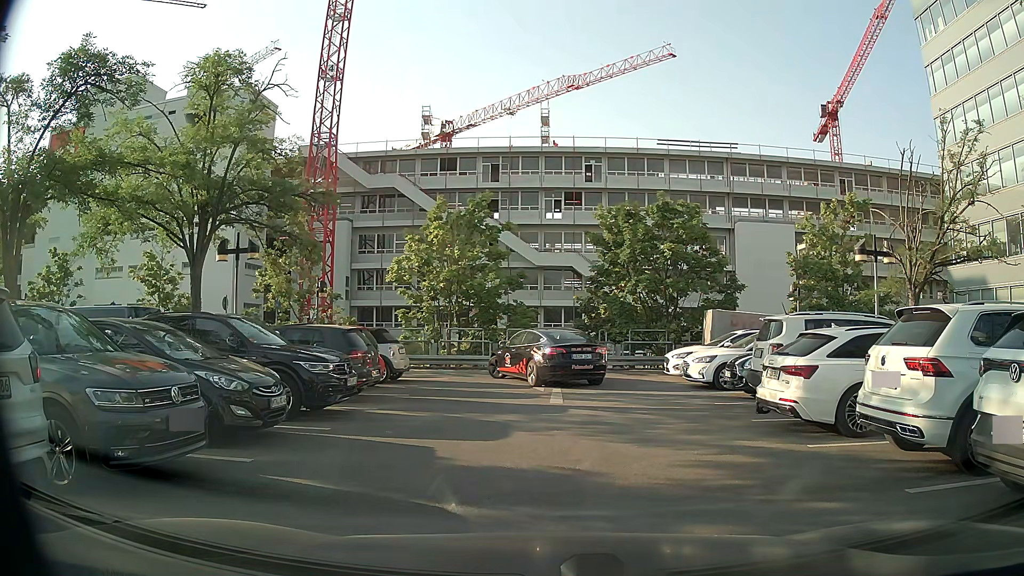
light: Day
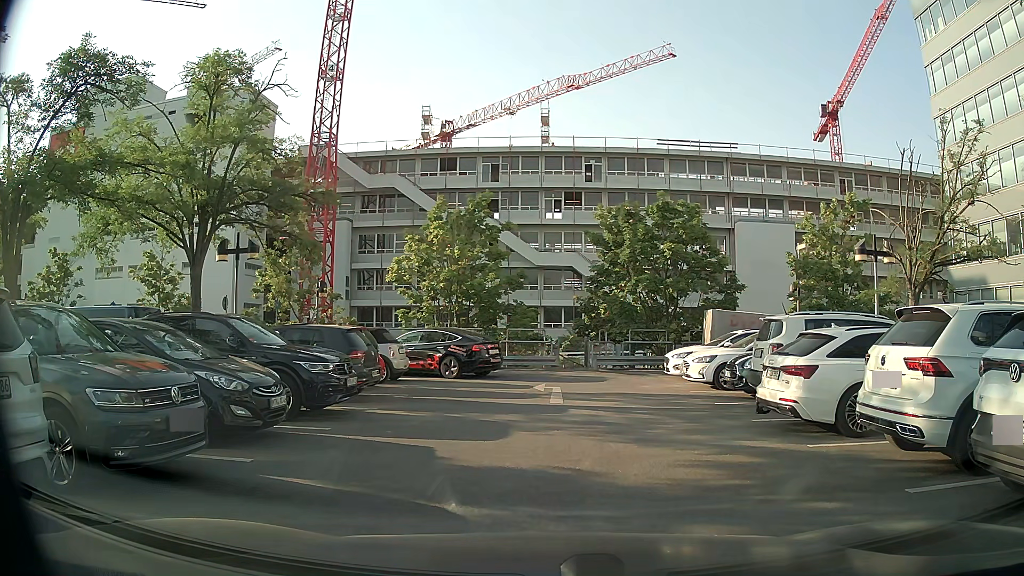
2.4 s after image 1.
(0.0, 0.0) m; 0°
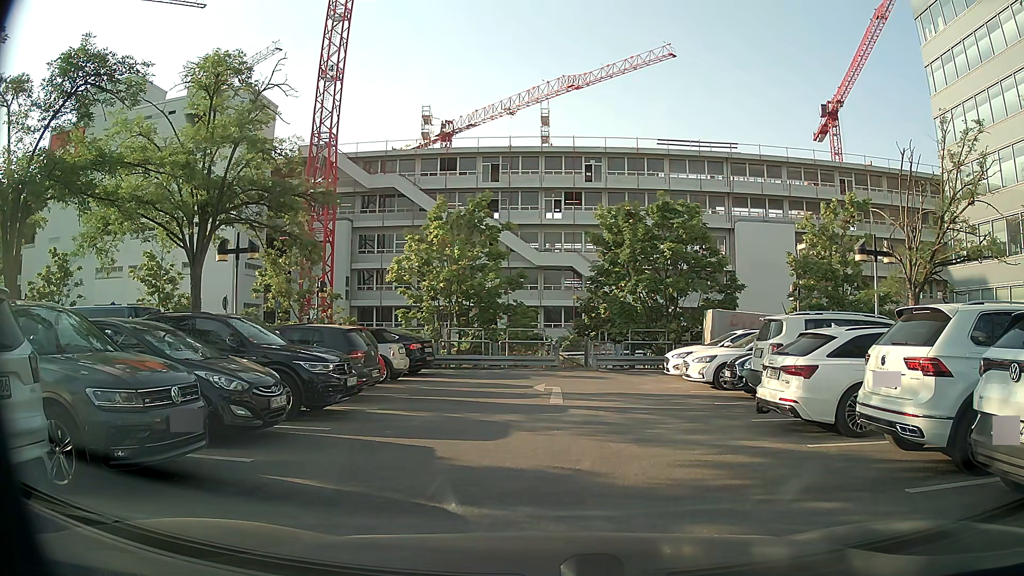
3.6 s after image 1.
(0.0, 0.0) m; 0°
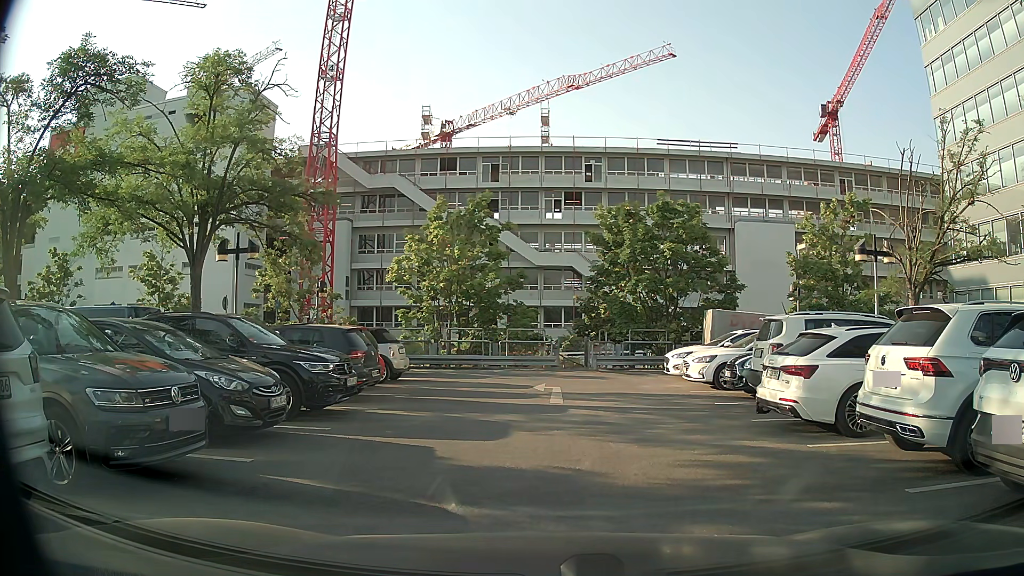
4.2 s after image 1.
(0.0, 0.0) m; 0°
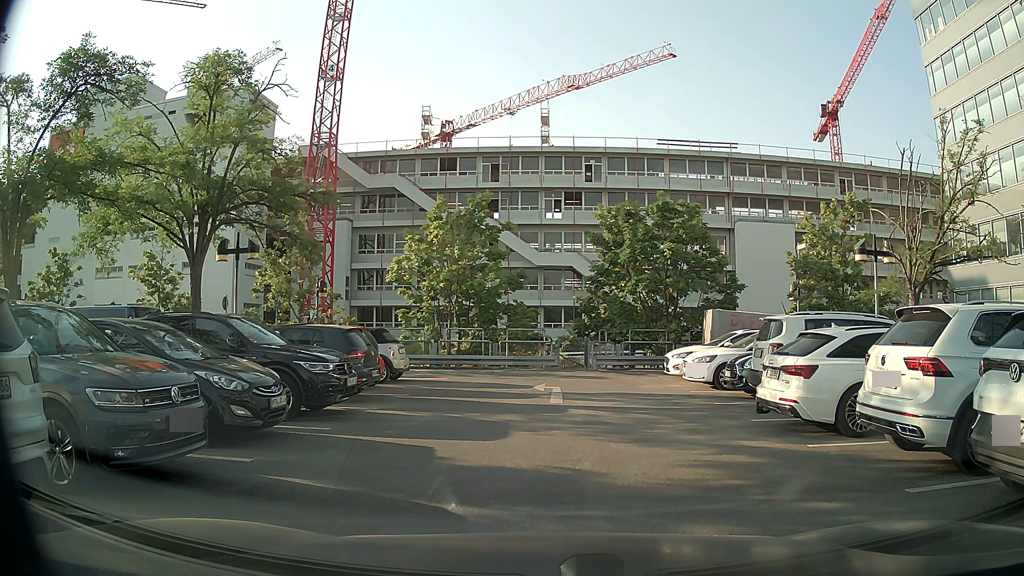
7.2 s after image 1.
(0.0, 0.0) m; 0°
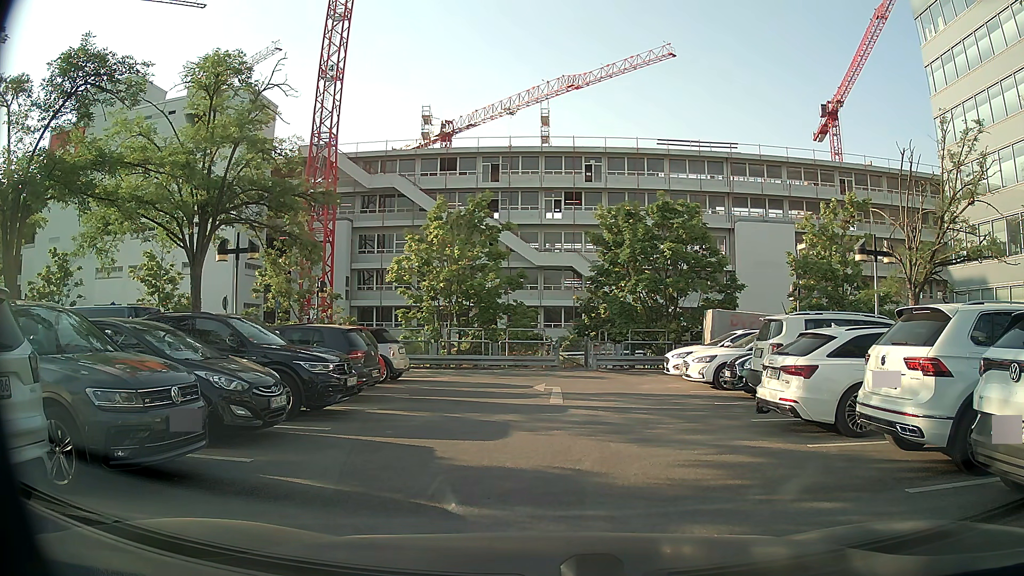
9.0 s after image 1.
(0.0, 0.0) m; 0°
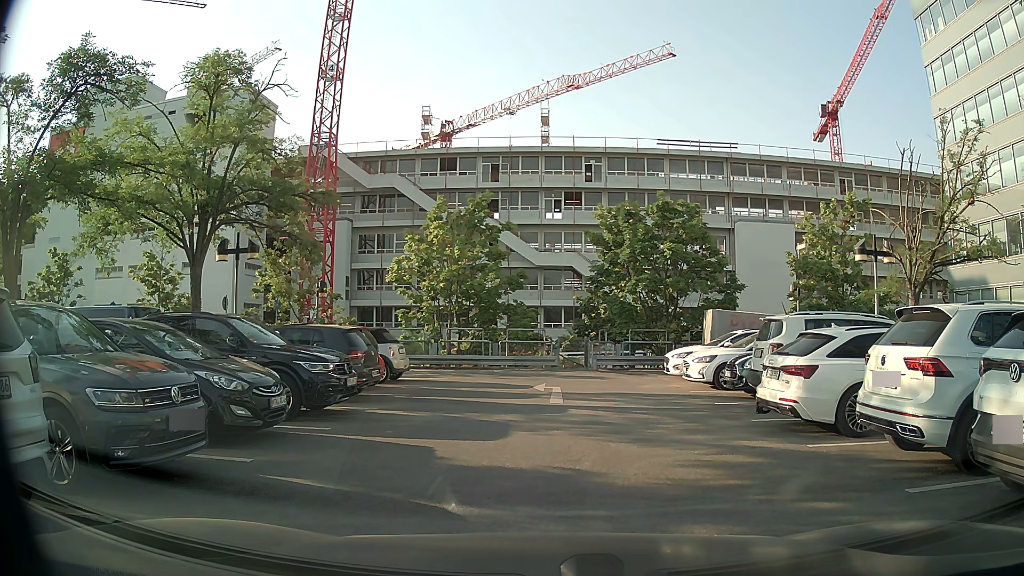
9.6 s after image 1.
(0.0, 0.0) m; 0°
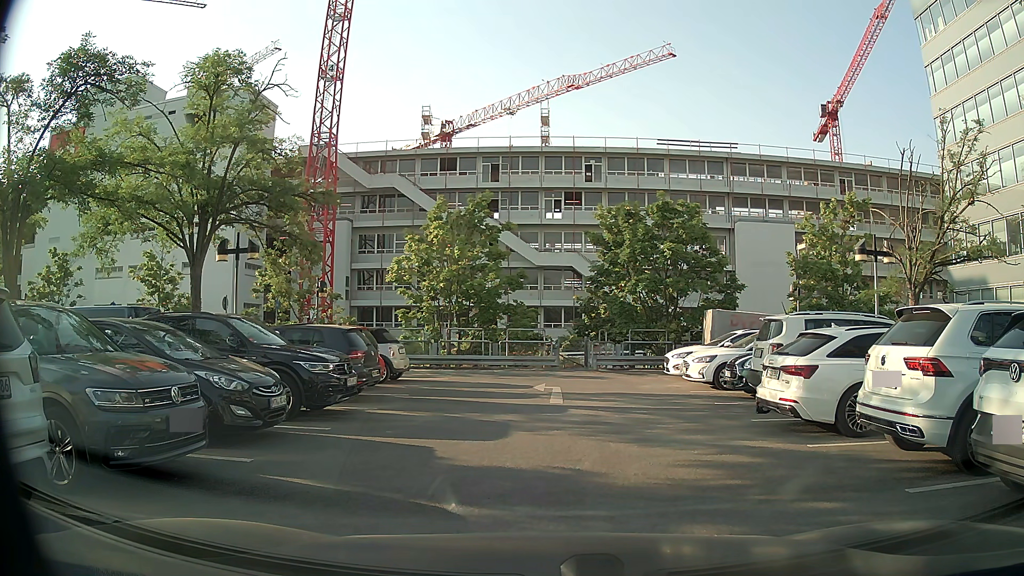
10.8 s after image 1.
(0.0, 0.0) m; 0°
